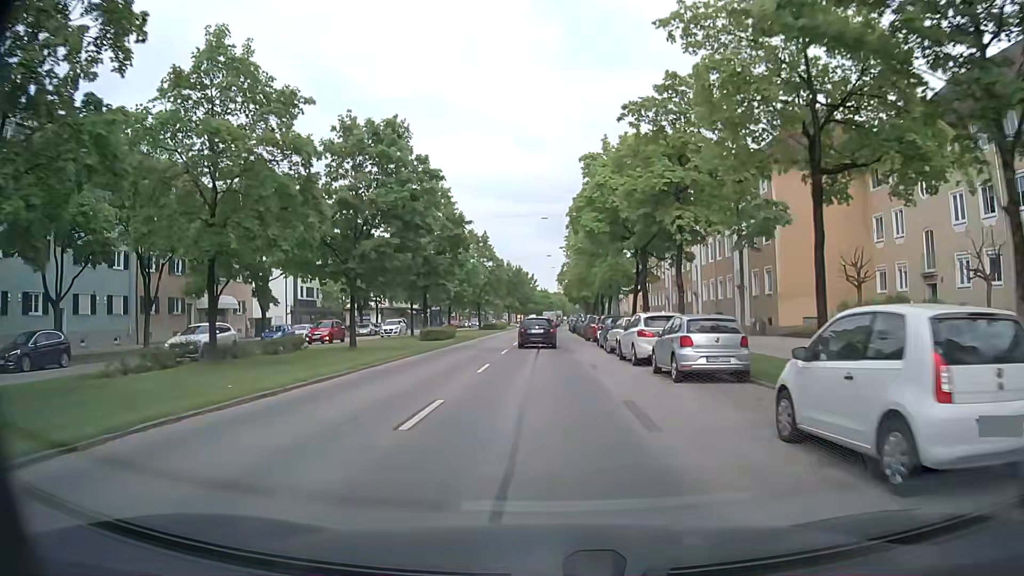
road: secondary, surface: asphalt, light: Day
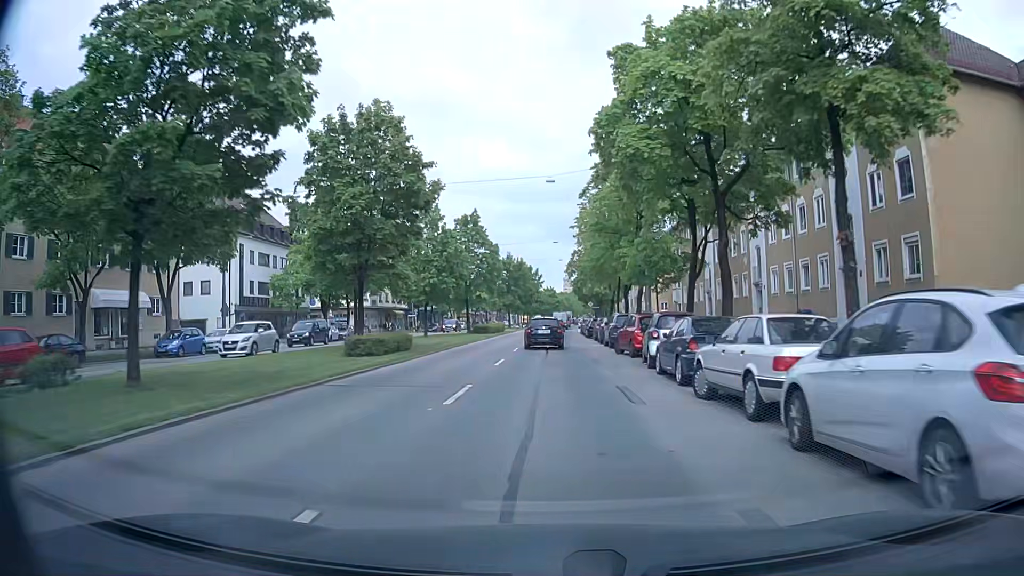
(+0.1, +15.7) m; 0°
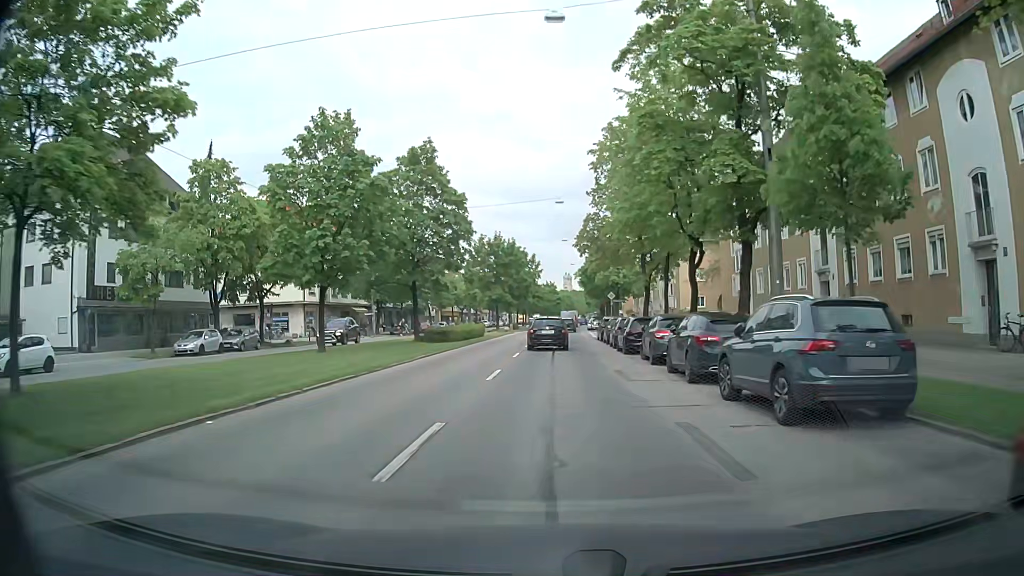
(-0.2, +23.3) m; 0°
(0, +10) (0, +20) (0, +30) (+1, +40) (+1, +50) (+1, +60) (+2, +70) (+2, +80) (+3, +90) (+3, +100) m
